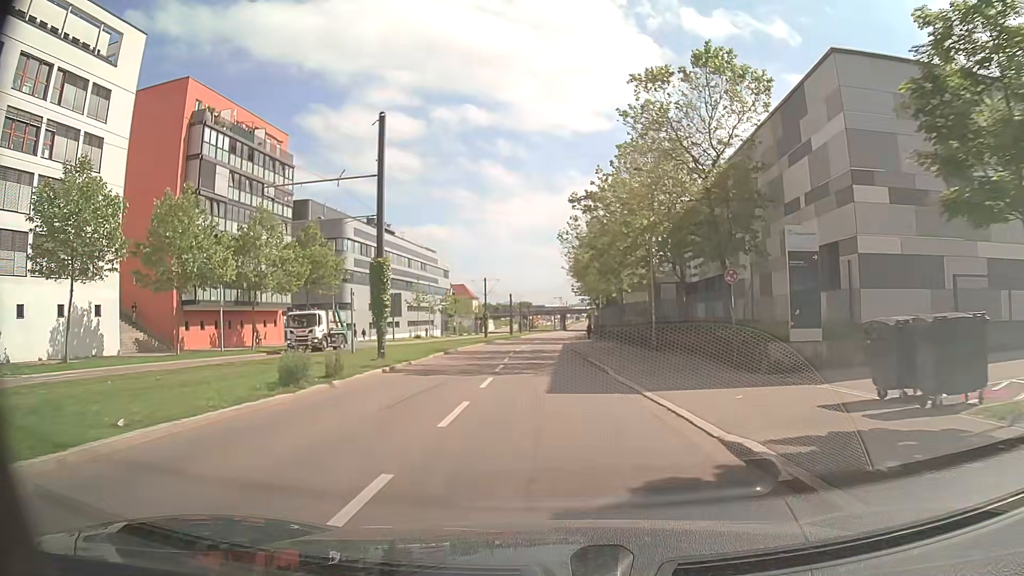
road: secondary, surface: asphalt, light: Day
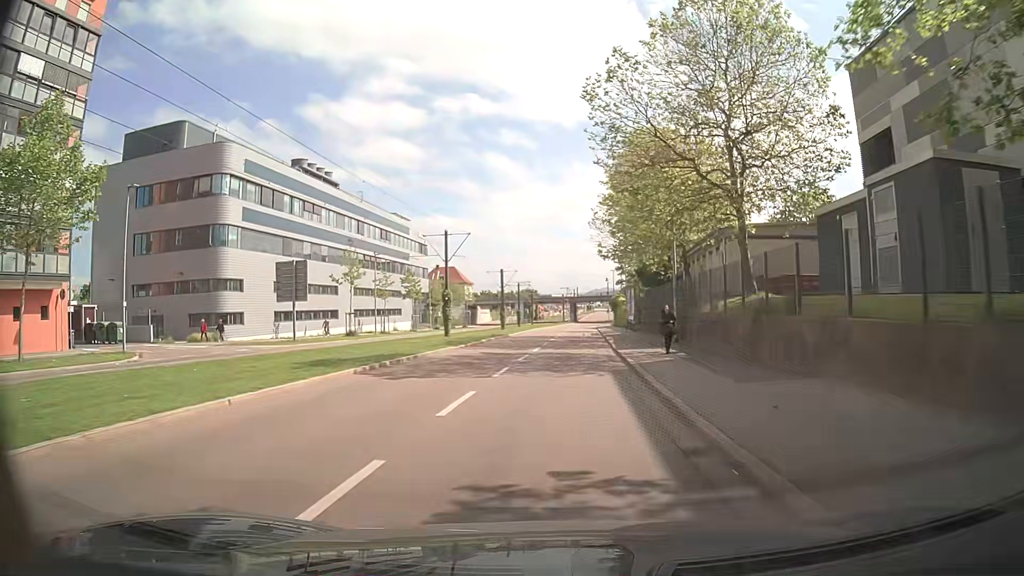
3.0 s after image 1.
(-0.7, +36.0) m; -1°
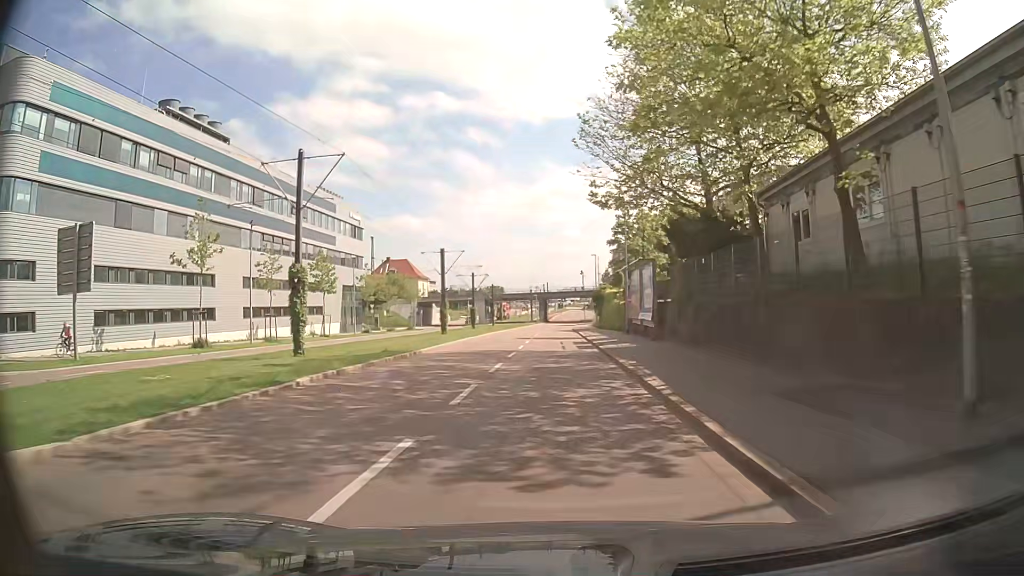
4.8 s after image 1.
(+0.5, +23.1) m; +3°
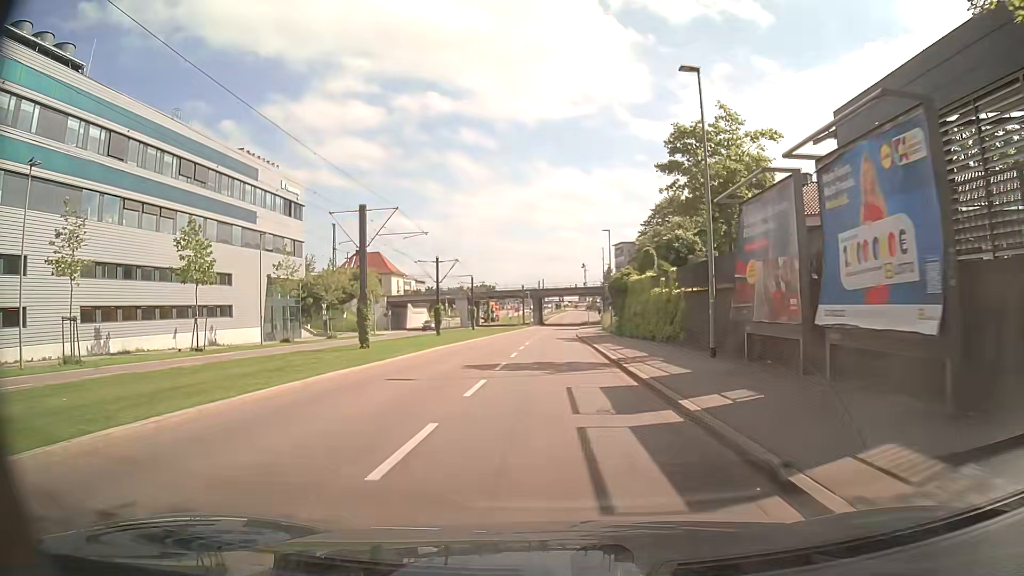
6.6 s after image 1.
(-0.1, +22.8) m; 0°
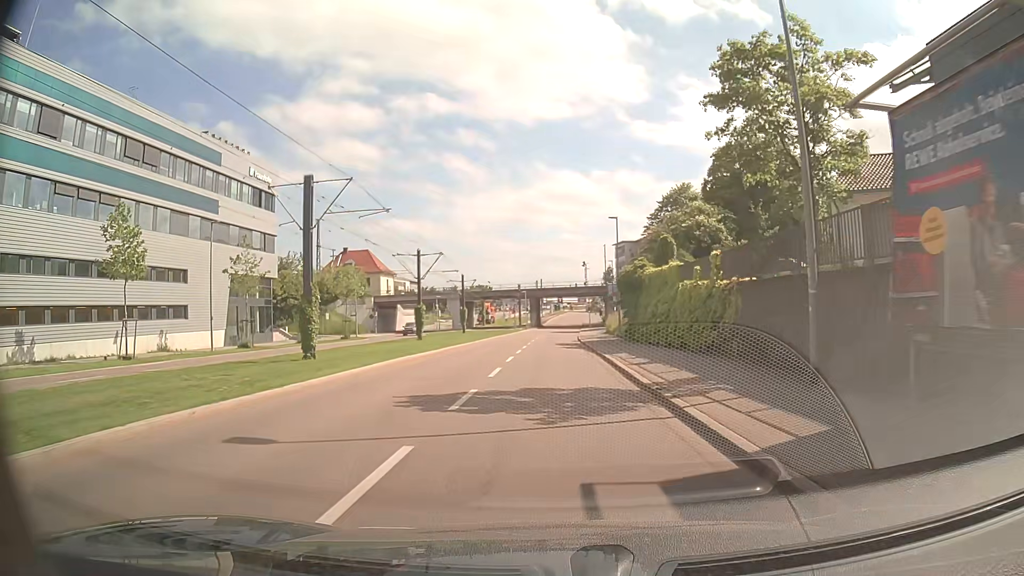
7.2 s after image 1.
(0.0, +7.5) m; 0°
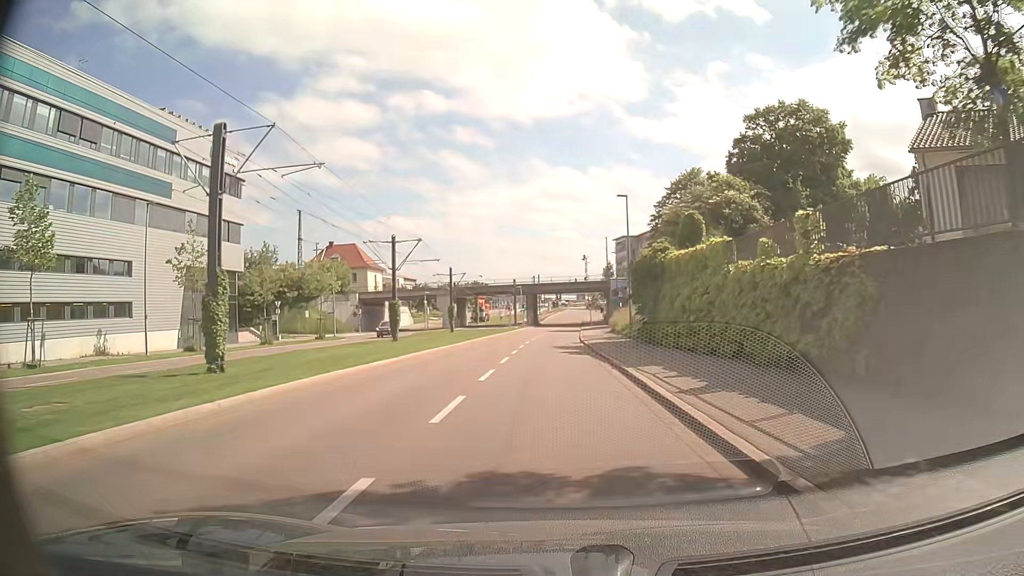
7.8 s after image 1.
(0.0, +7.5) m; 0°
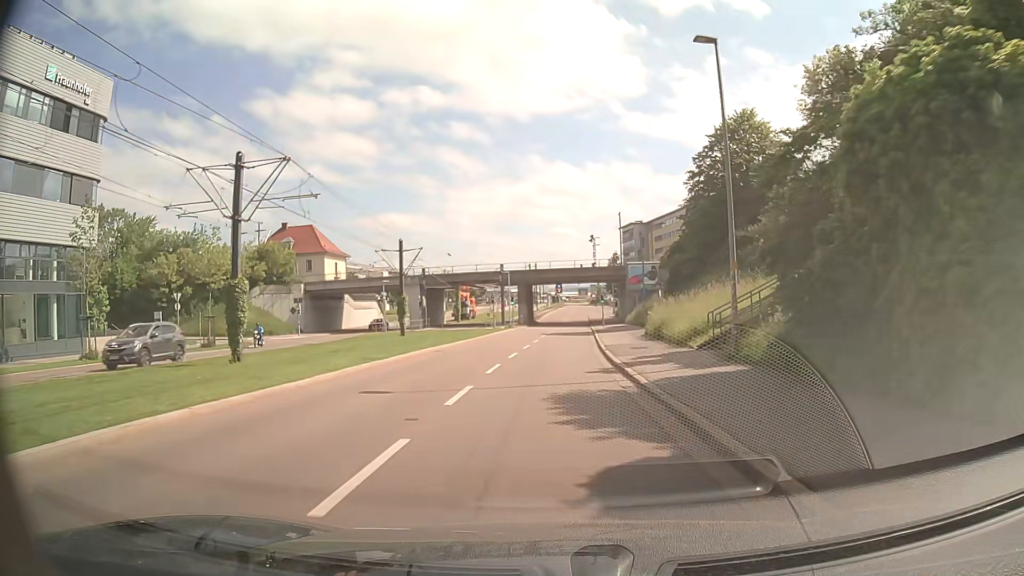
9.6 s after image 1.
(0.0, +22.3) m; 0°
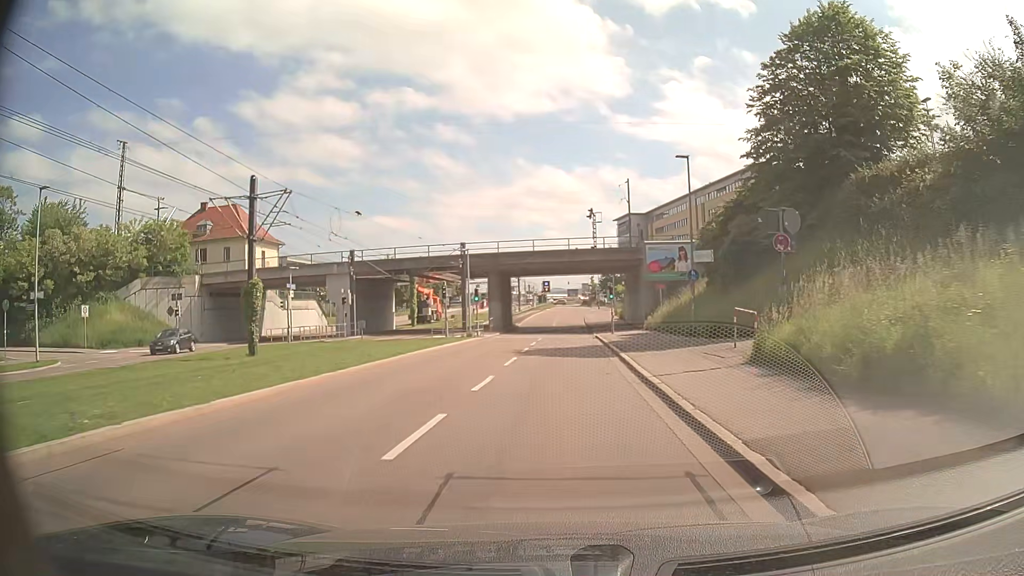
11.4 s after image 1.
(+0.1, +22.2) m; +1°
(0, +10) (0, +20) (0, +30) (+1, +40) (+1, +50) (+1, +60) (+1, +70) (+1, +80) (+2, +90) (+3, +100) m
